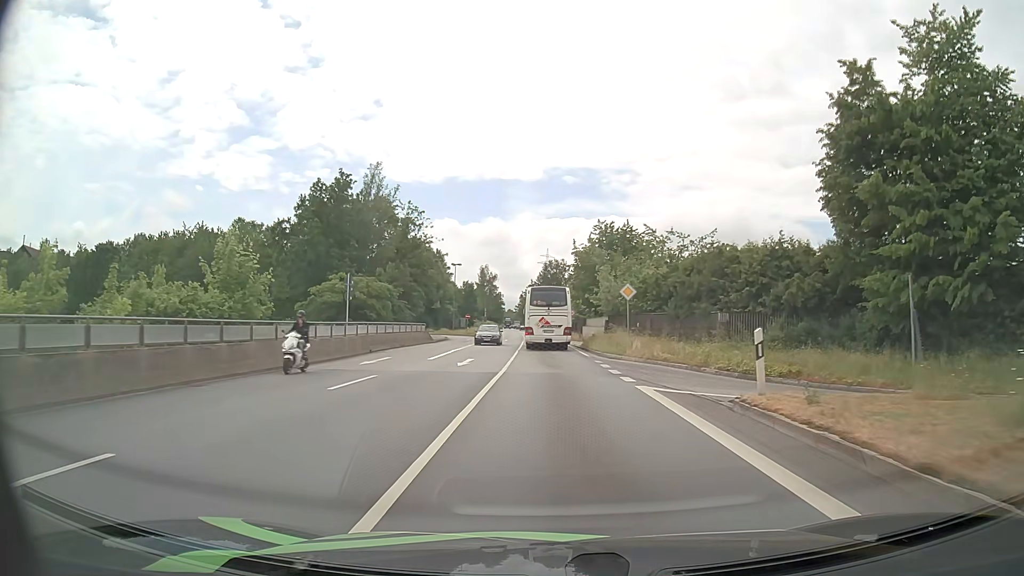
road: primary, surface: asphalt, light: Day
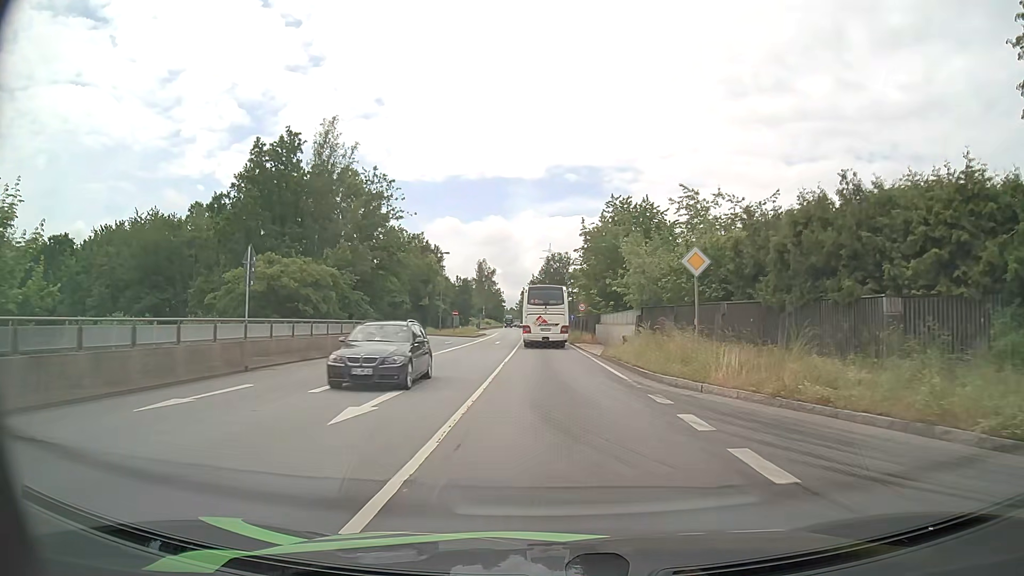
(0.0, +14.1) m; 0°
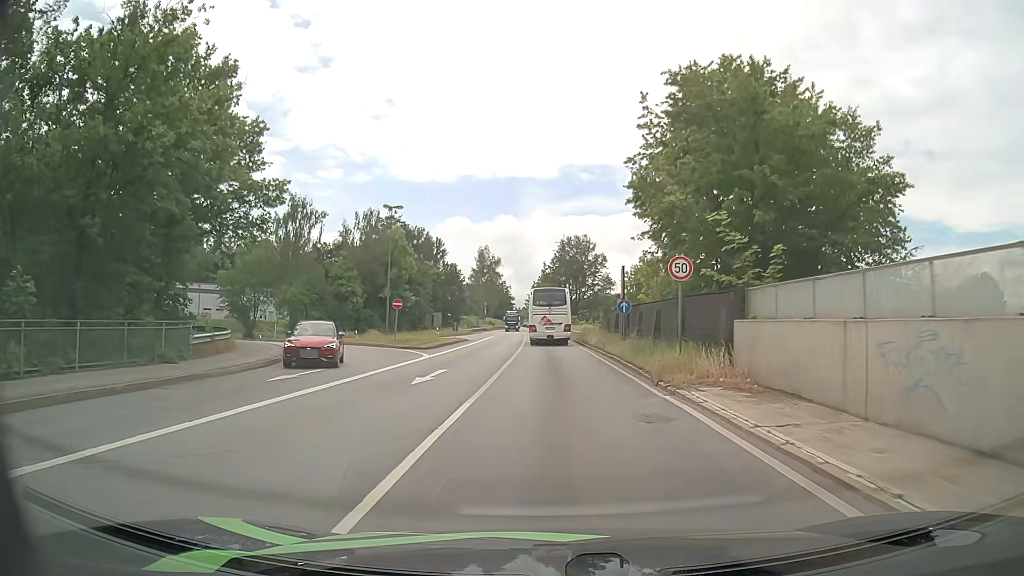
(-0.3, +33.7) m; -1°
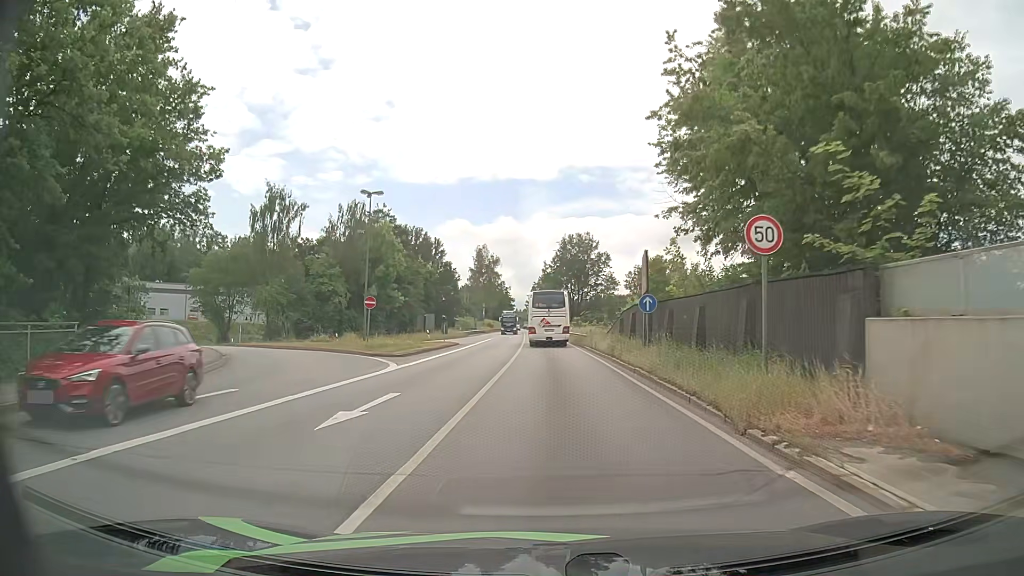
(0.0, +6.5) m; 0°
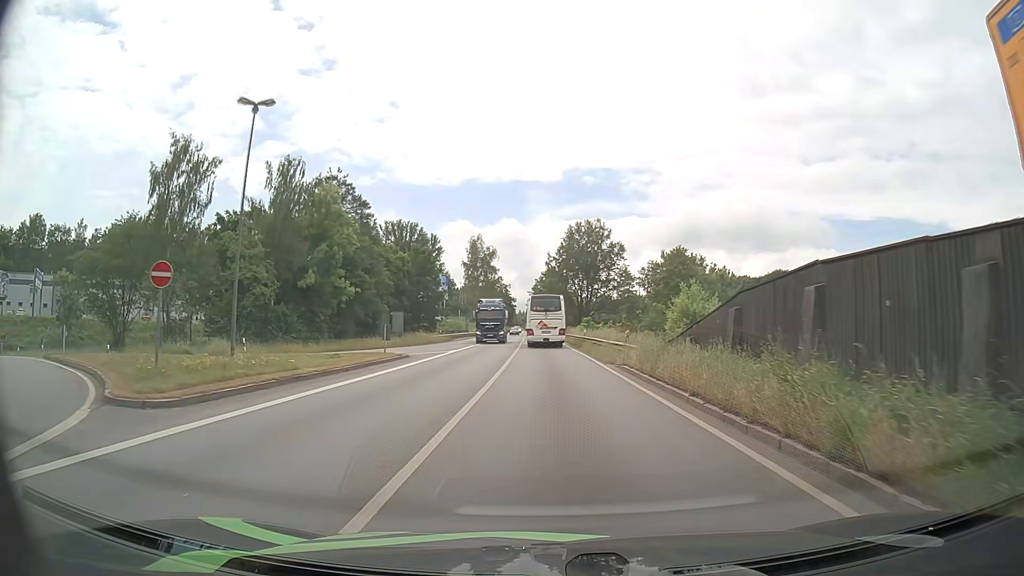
(0.0, +19.7) m; 0°
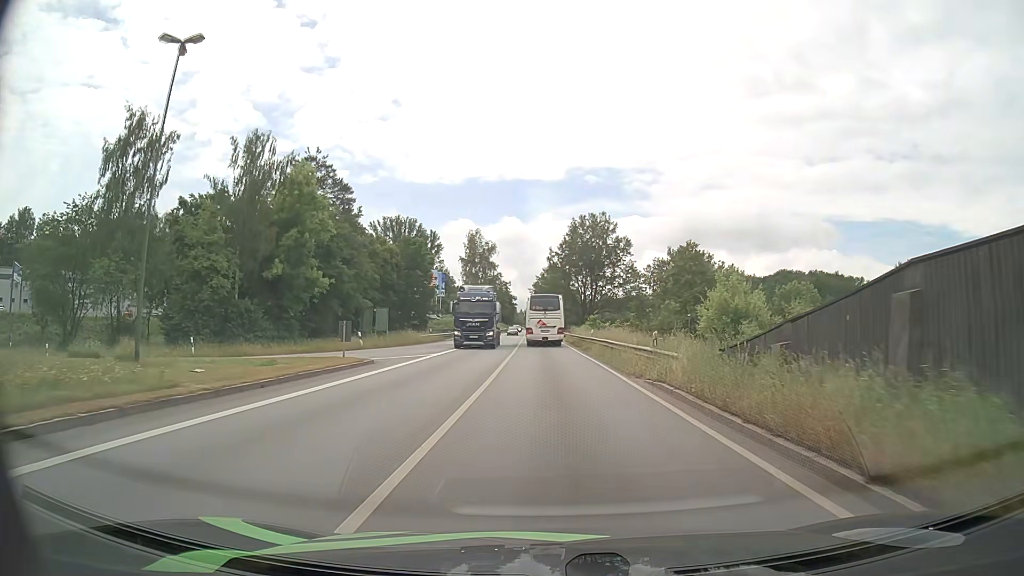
(0.0, +6.7) m; 0°
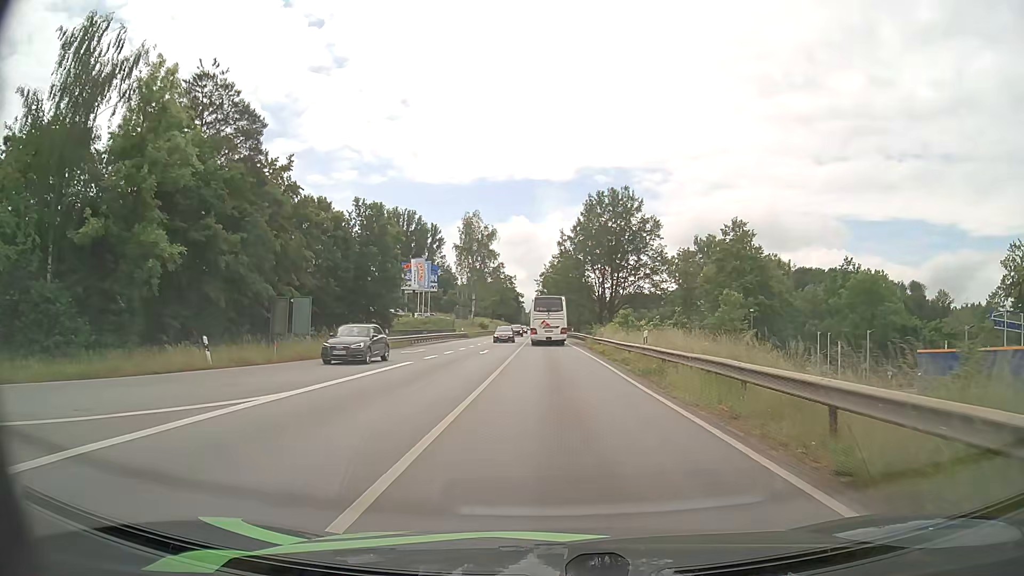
(-0.1, +20.8) m; -1°
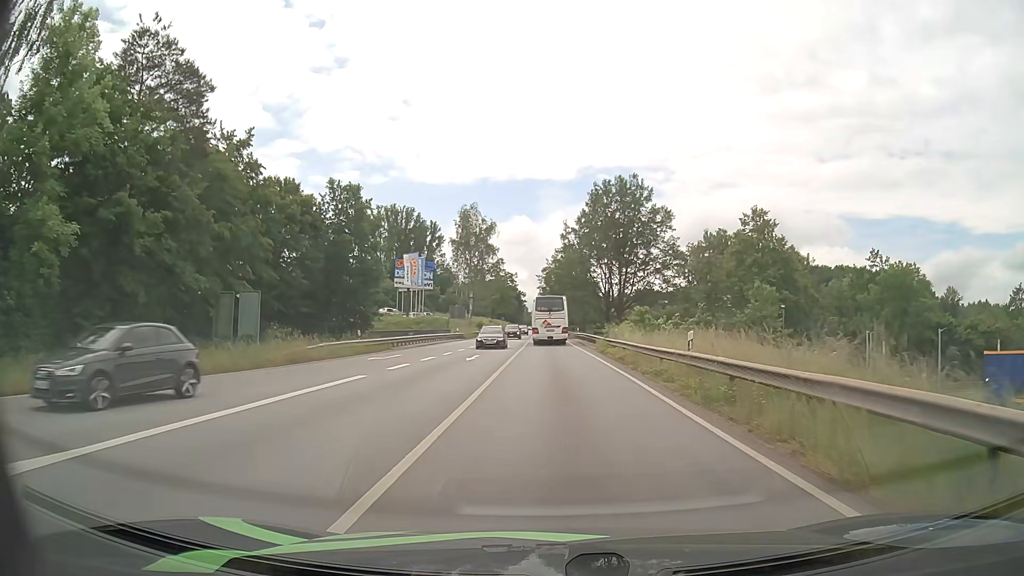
(0.0, +7.1) m; 0°
(0, +10) (0, +20) (0, +30) (0, +40) (0, +50) (0, +60) (0, +70) (0, +80) (-1, +90) (-1, +100) m
